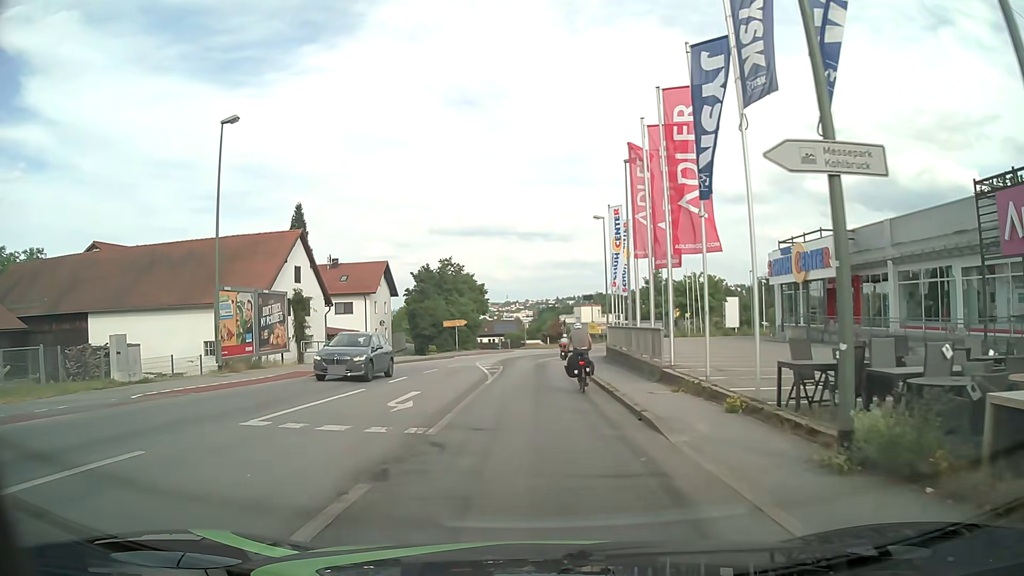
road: tertiary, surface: asphalt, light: Day
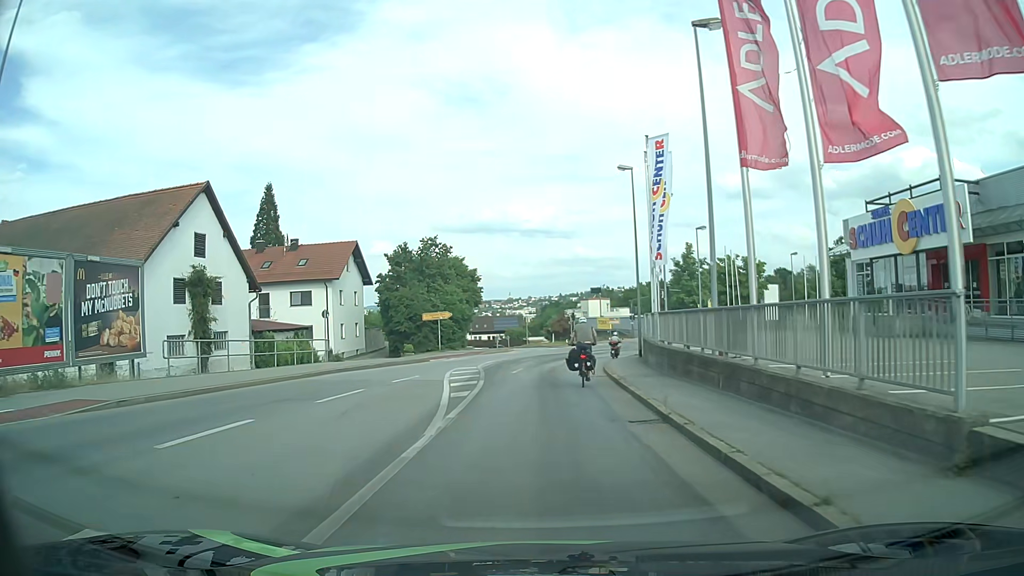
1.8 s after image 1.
(0.0, +13.5) m; +1°
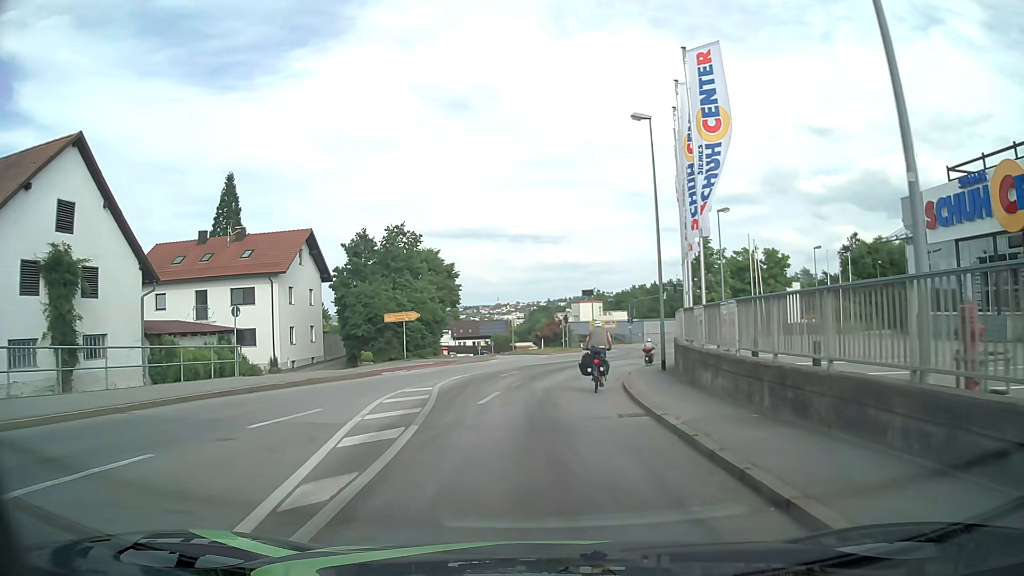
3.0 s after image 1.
(0.0, +9.4) m; 0°
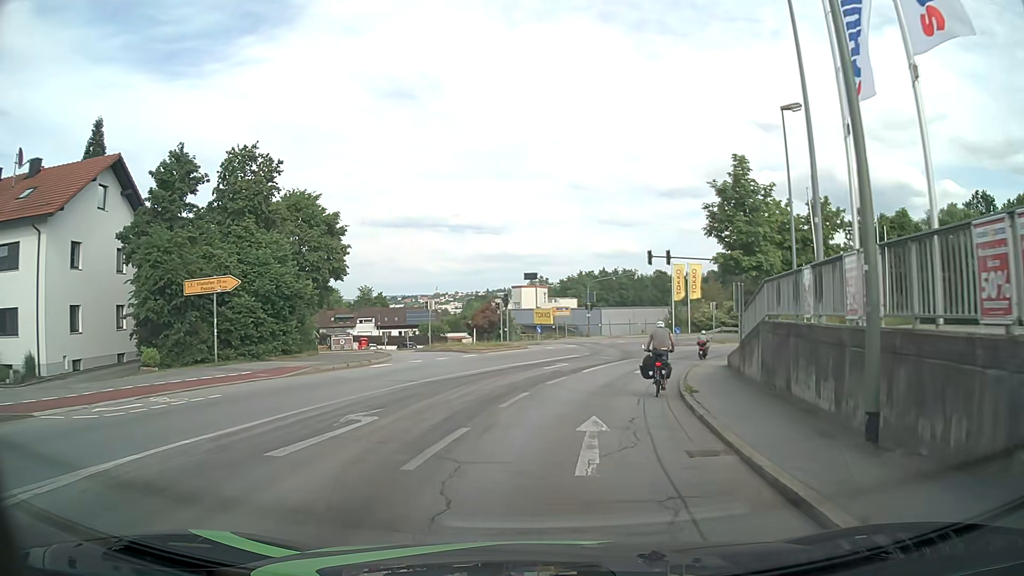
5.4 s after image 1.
(+0.8, +19.4) m; +5°
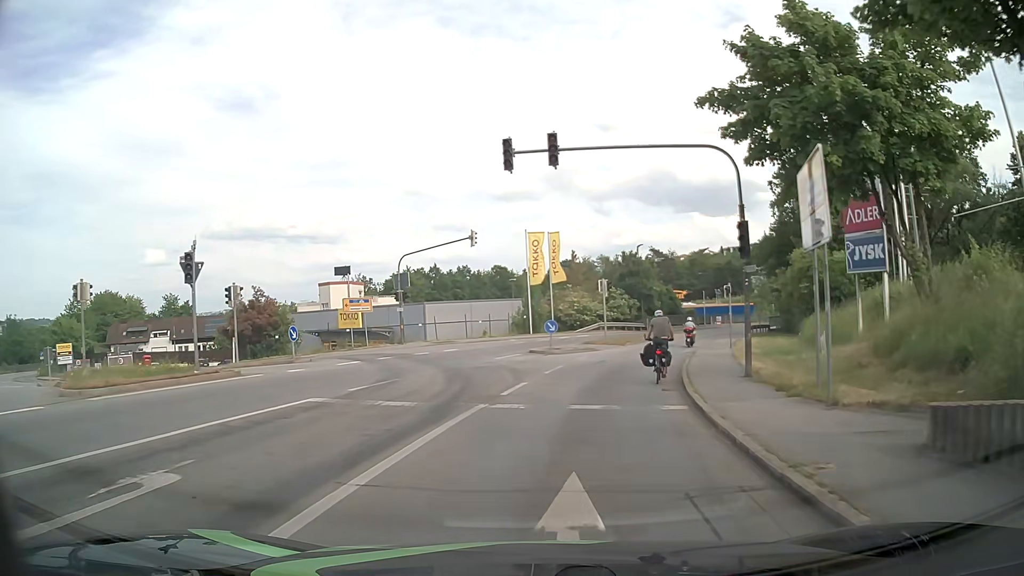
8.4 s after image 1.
(+3.0, +23.7) m; +15°
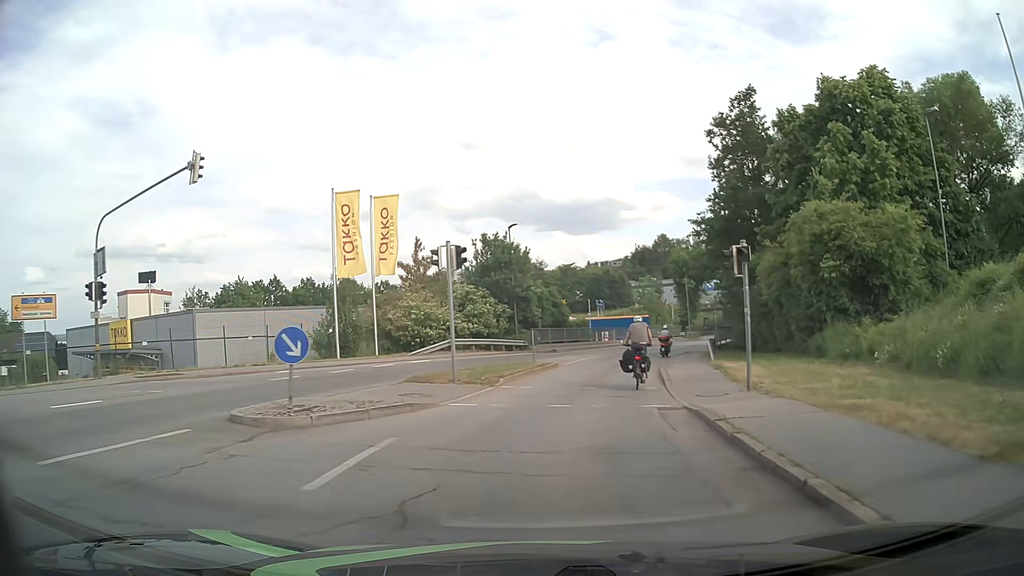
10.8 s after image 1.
(+1.8, +19.9) m; +11°
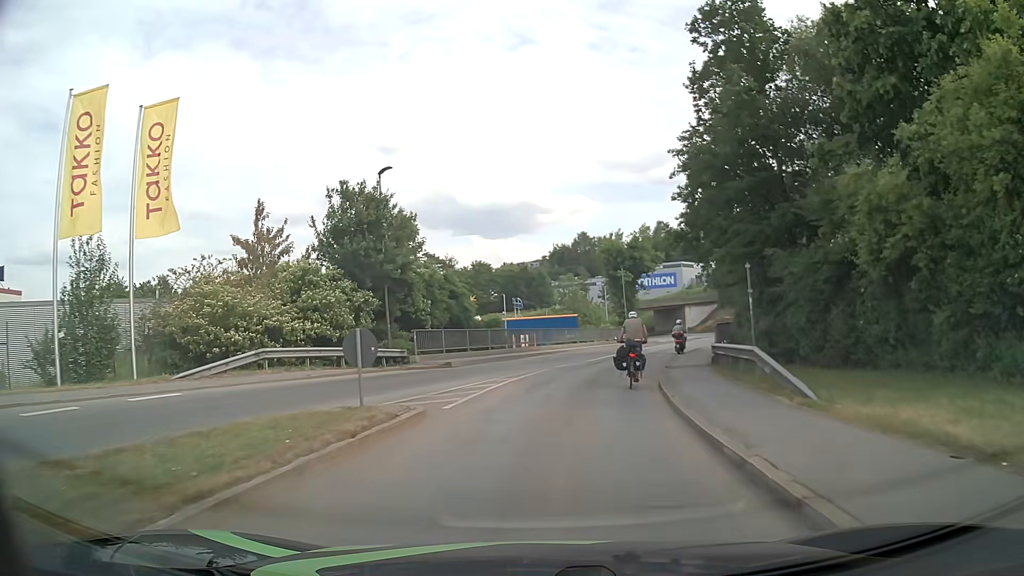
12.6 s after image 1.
(+1.1, +15.2) m; +7°
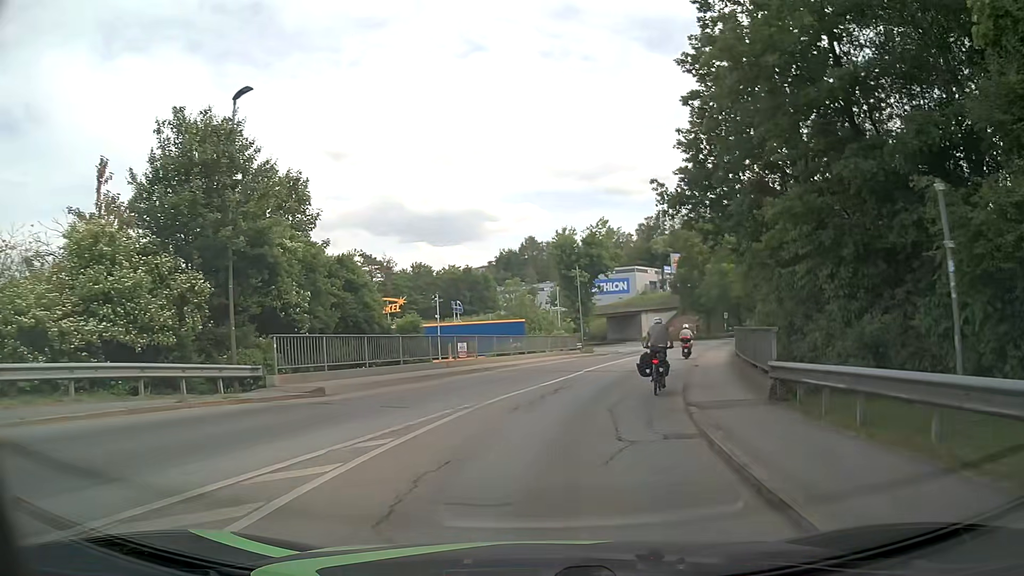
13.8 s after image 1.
(+0.4, +9.9) m; +5°
(+1, +10) (+2, +20) (+5, +30) (+7, +39) (+10, +49) (+12, +58) (+14, +68) (+15, +78) (+14, +88) (+13, +98) m
